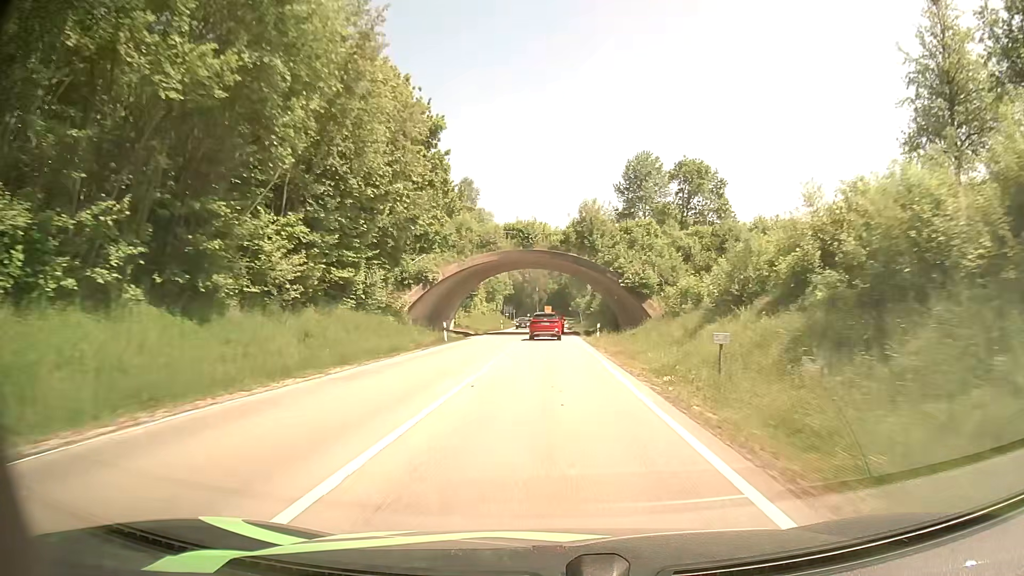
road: secondary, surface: asphalt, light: Day
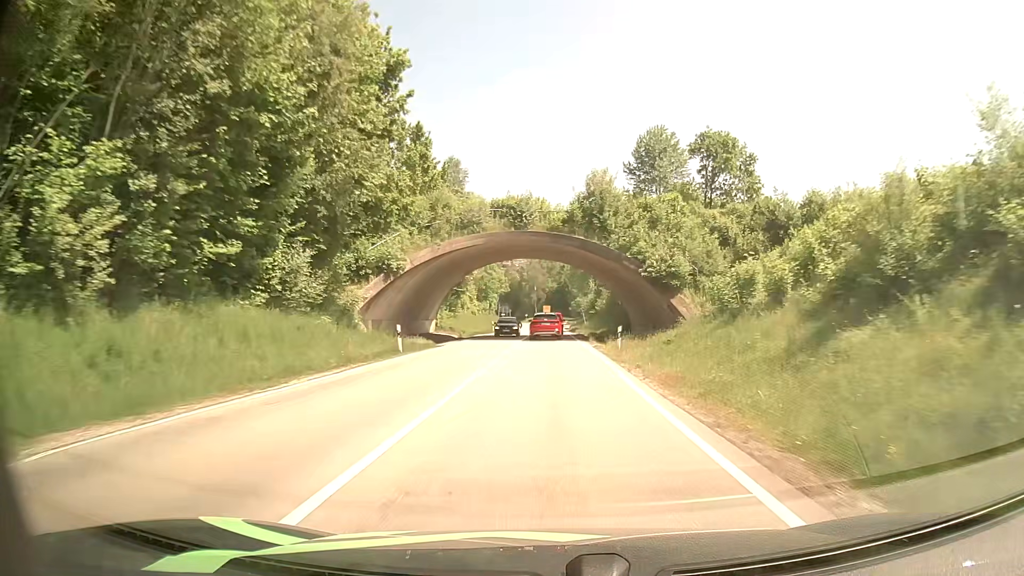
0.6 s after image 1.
(0.0, +11.2) m; 0°
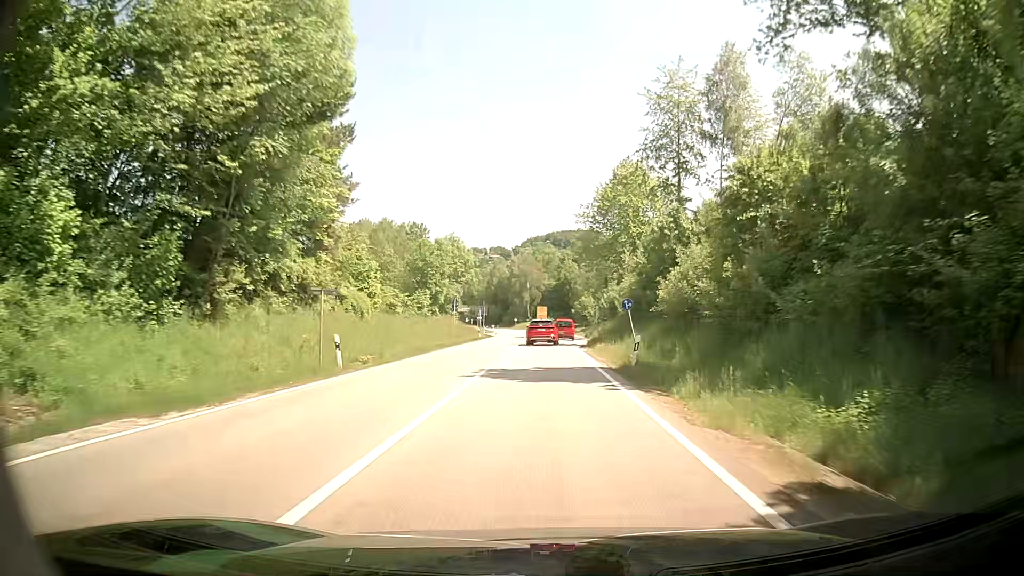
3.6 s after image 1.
(+0.1, +51.4) m; +1°
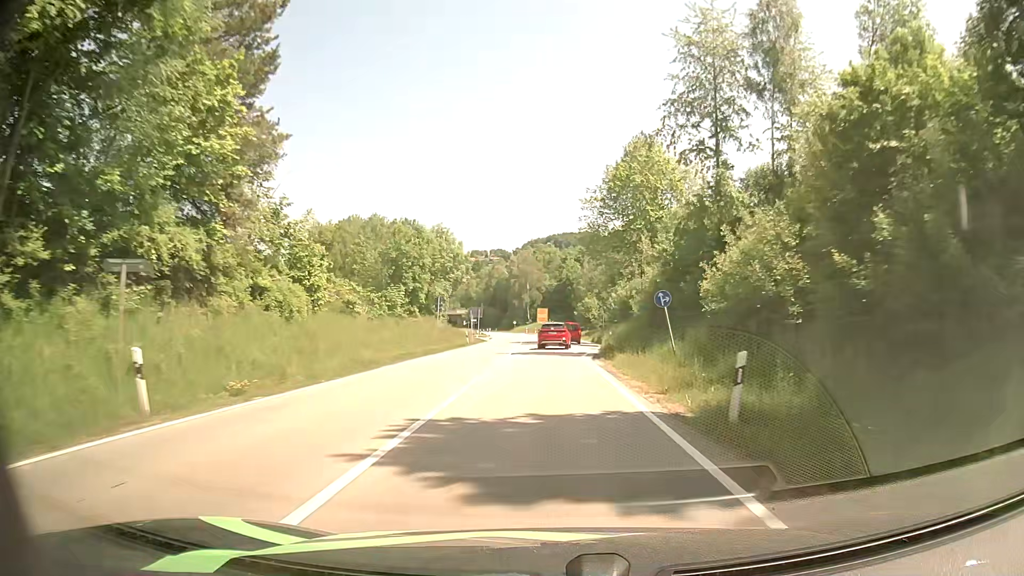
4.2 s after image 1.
(0.0, +10.4) m; 0°
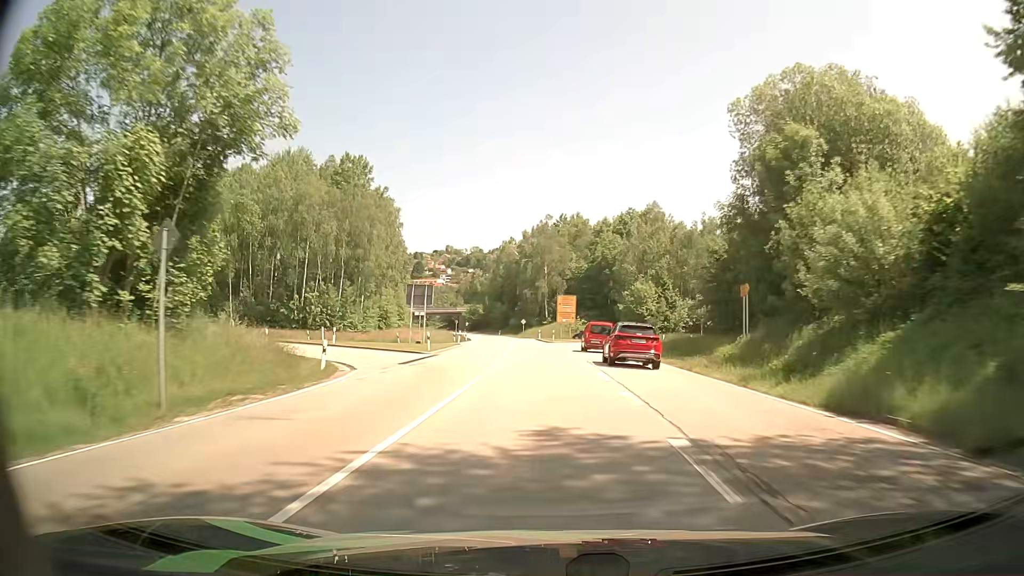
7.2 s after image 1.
(-0.9, +59.1) m; -3°
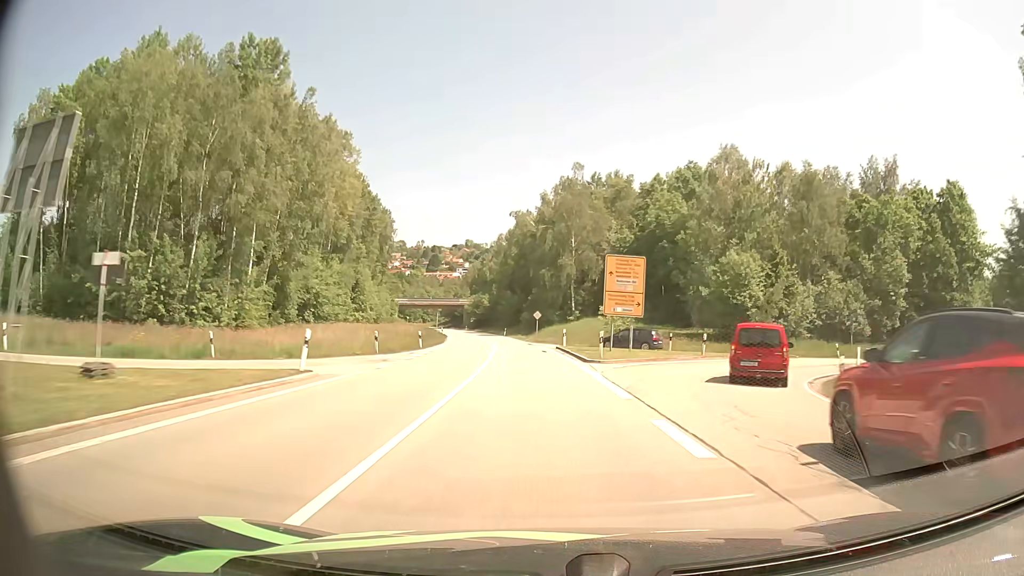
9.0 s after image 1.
(-0.7, +40.5) m; -2°
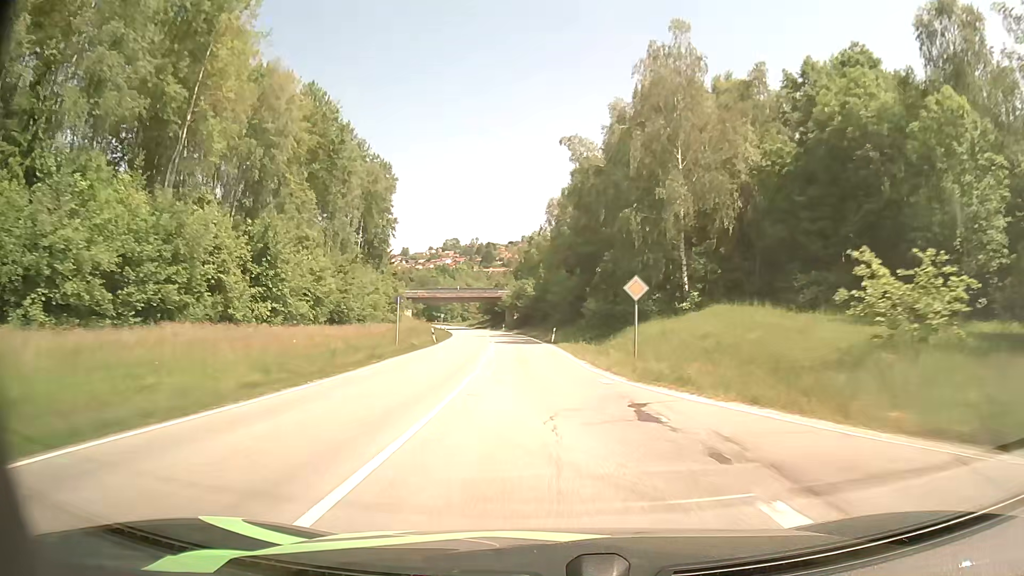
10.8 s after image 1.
(-1.7, +43.9) m; -5°
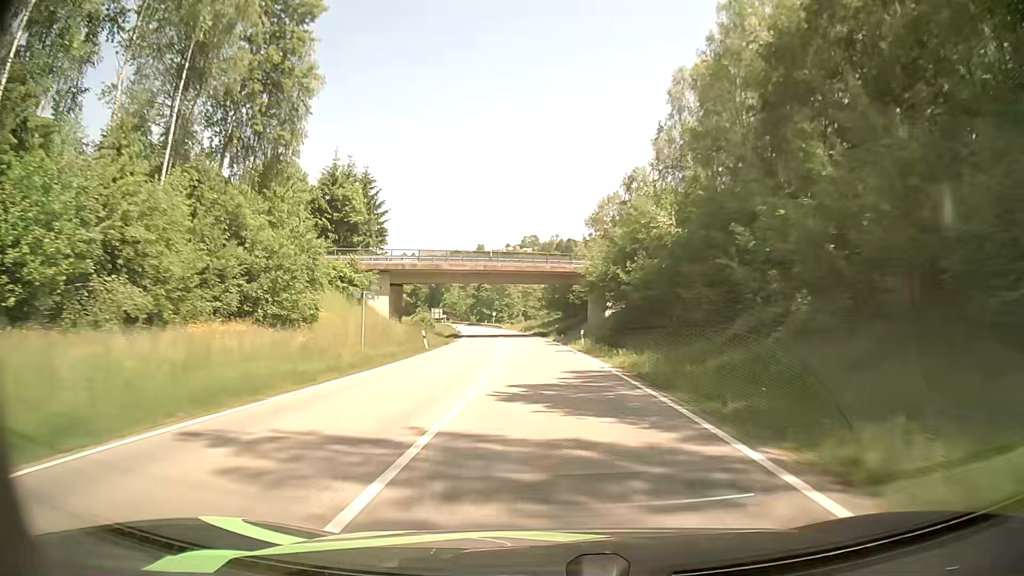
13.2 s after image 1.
(-3.8, +61.8) m; -7°
(0, +10) (0, +20) (-1, +30) (-2, +40) (-3, +50) (-4, +60) (-5, +70) (-6, +80) (-7, +90) (-9, +100) m
